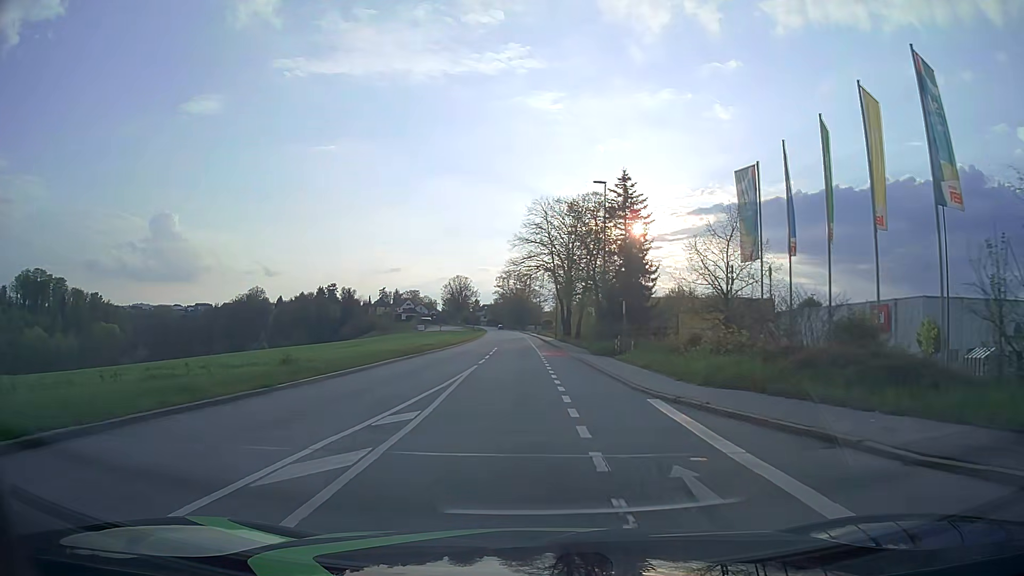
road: tertiary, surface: asphalt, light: Day
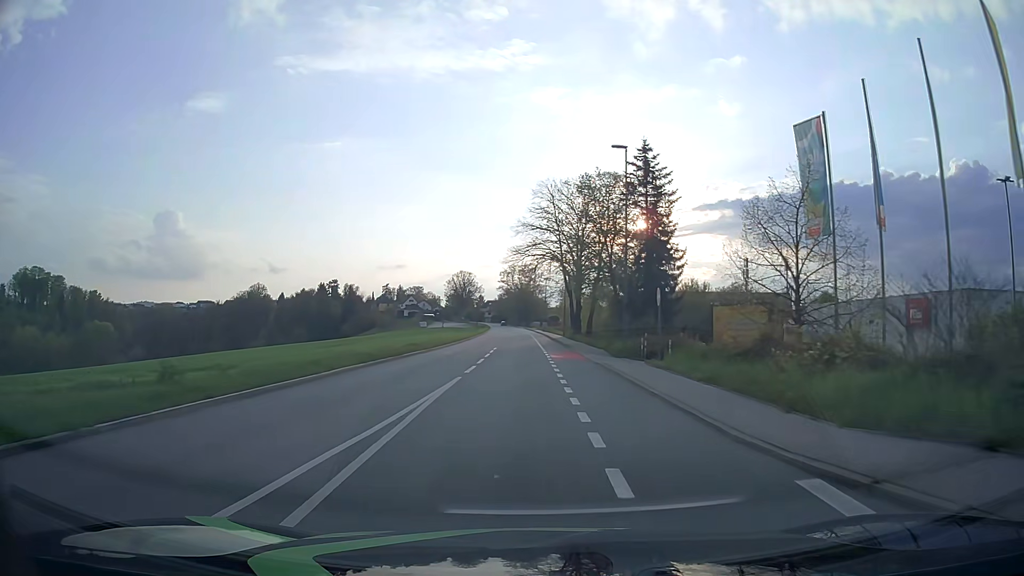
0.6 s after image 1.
(0.0, +7.2) m; -1°
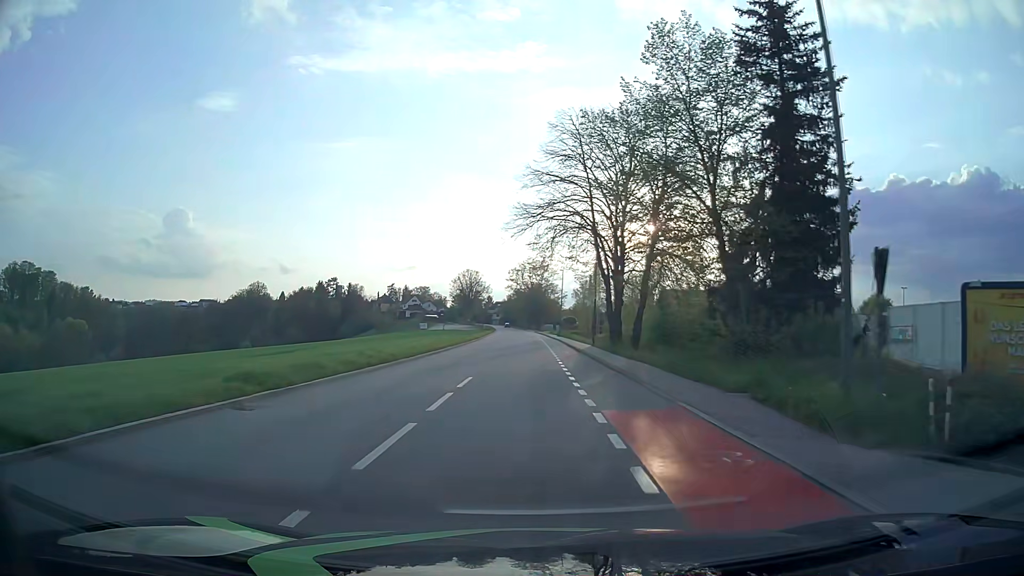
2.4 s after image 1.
(-0.2, +22.0) m; -1°
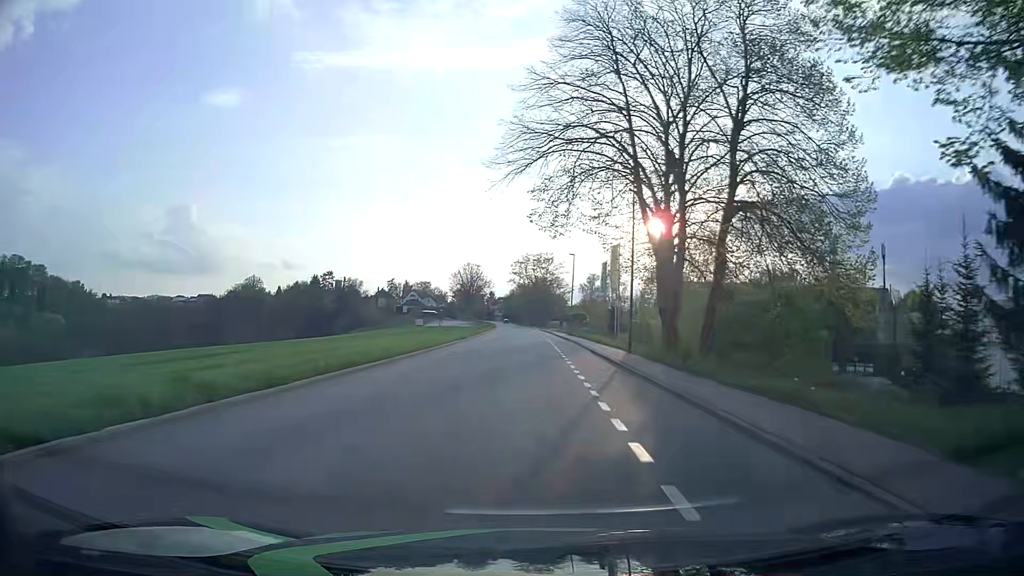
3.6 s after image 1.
(-0.1, +14.9) m; 0°
(0, +10) (0, +20) (0, +30) (0, +40) (0, +50) (0, +60) (0, +70) (0, +80) (-1, +90) (-1, +100) m
